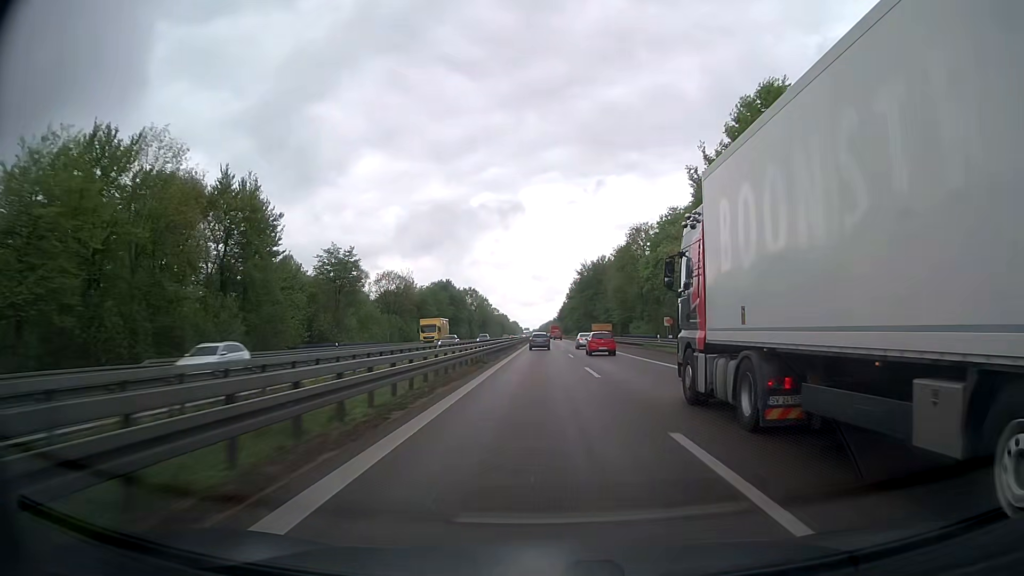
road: trunk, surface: asphalt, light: Day
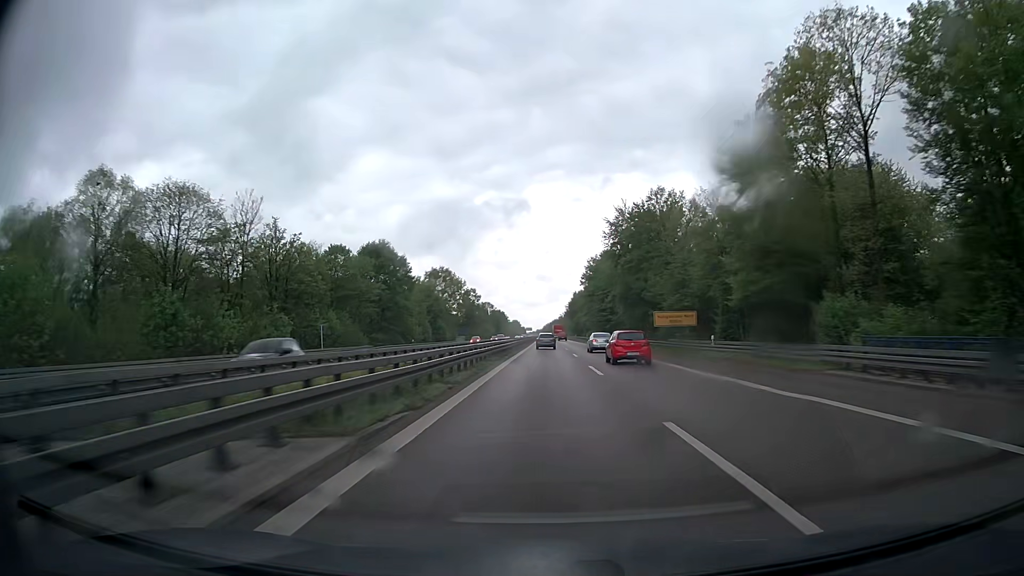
(-0.1, +70.8) m; 0°
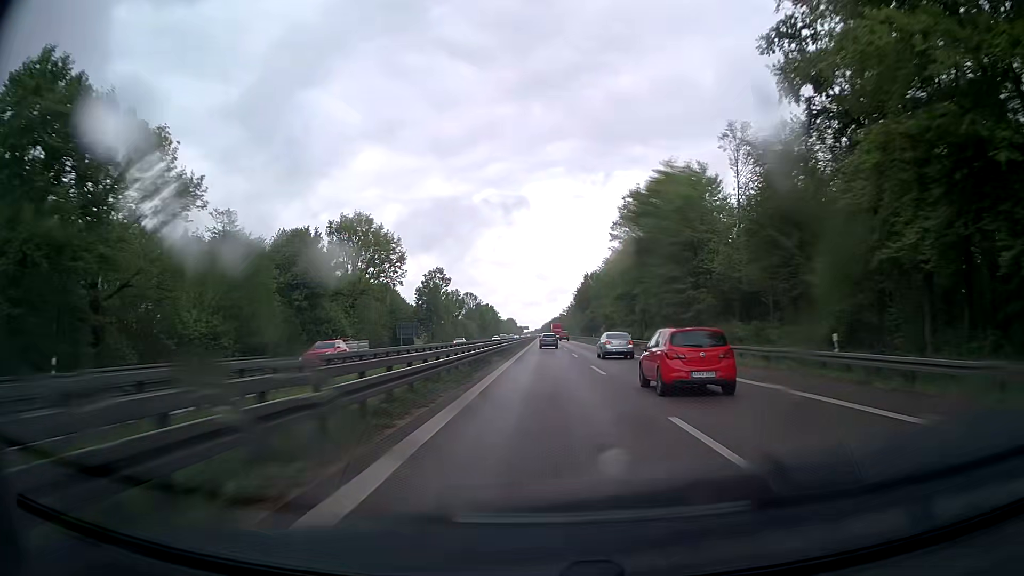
(0.0, +71.6) m; 0°
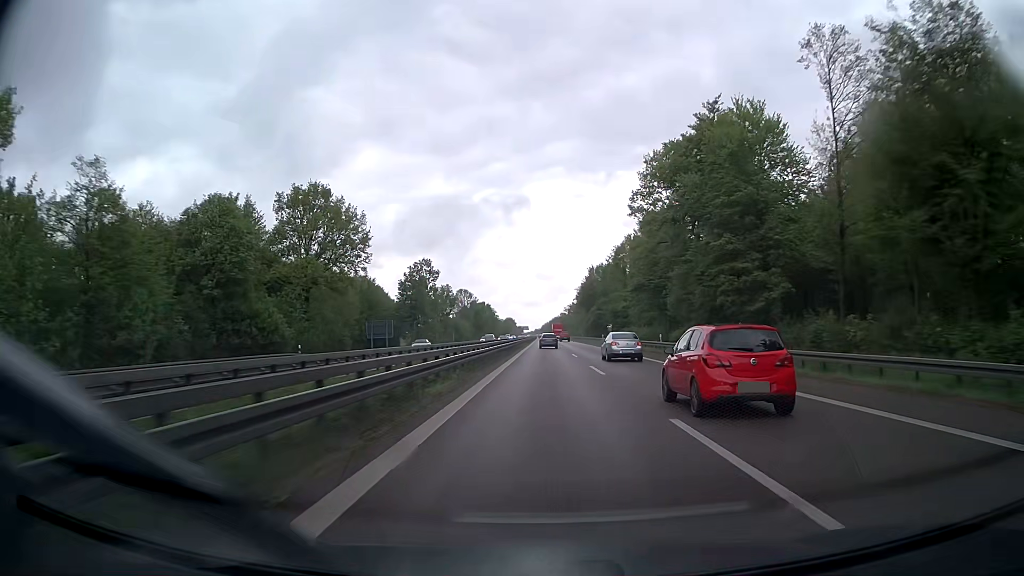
(0.0, +18.1) m; 0°
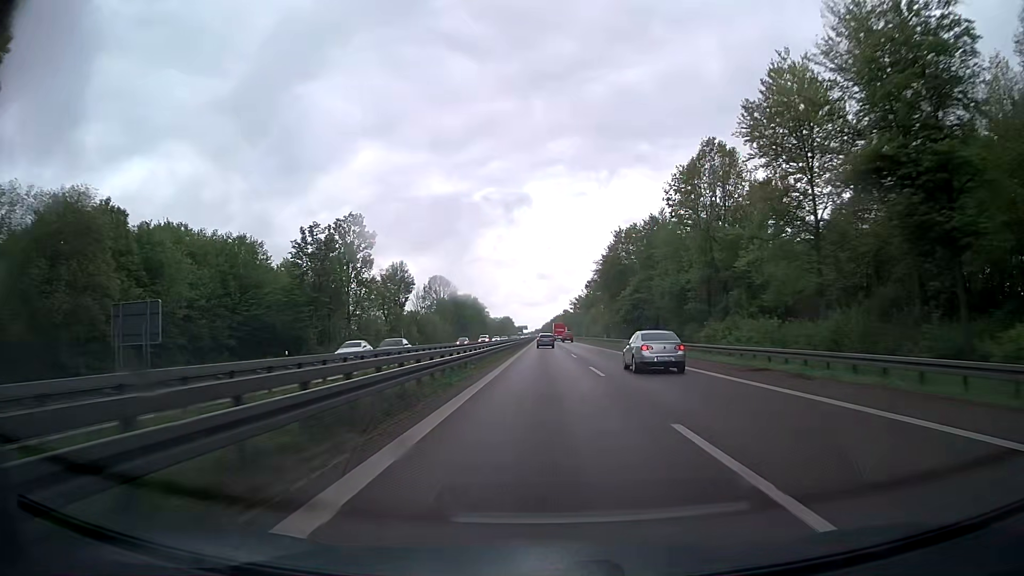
(+0.1, +54.6) m; 0°
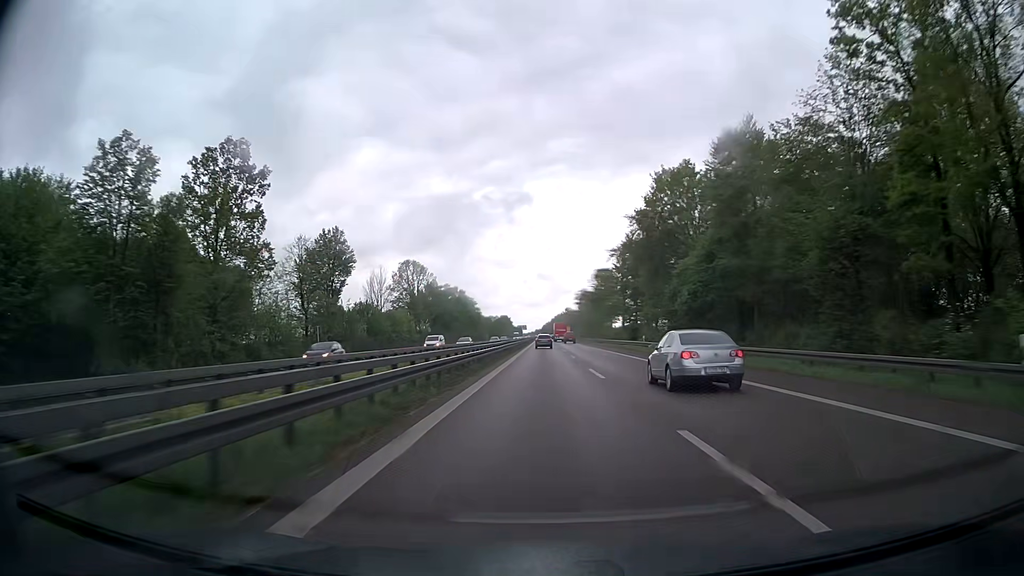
(0.0, +36.6) m; +1°
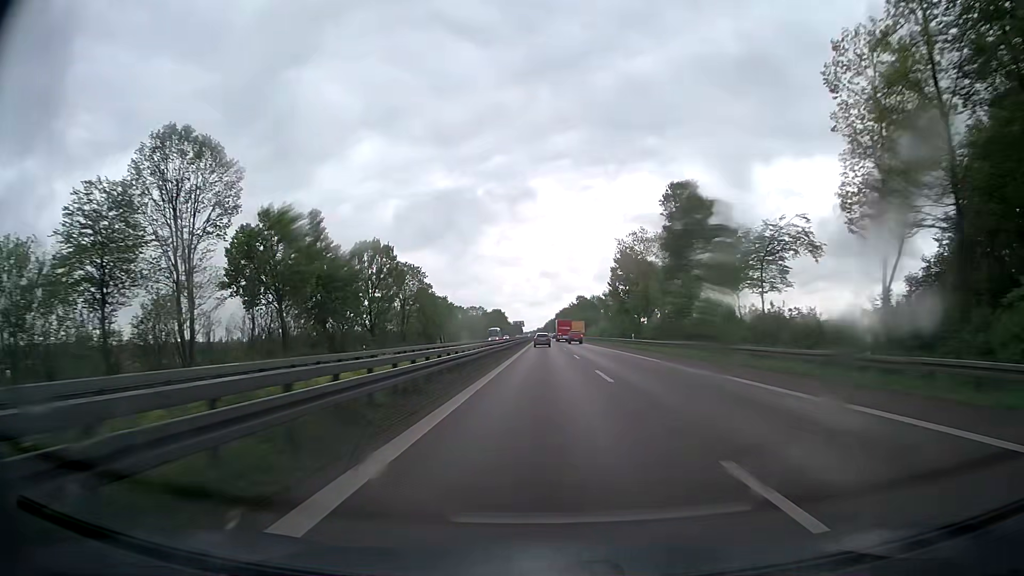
(-1.2, +92.3) m; -1°
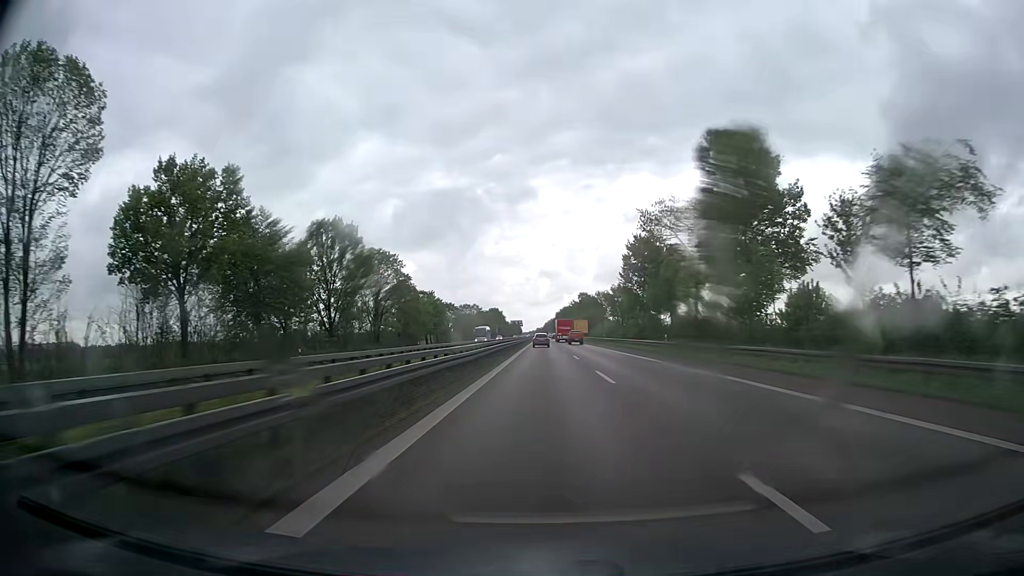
(-0.1, +18.6) m; 0°
(0, +10) (0, +20) (0, +30) (0, +40) (0, +50) (0, +60) (0, +70) (0, +80) (0, +90) (0, +100) m
